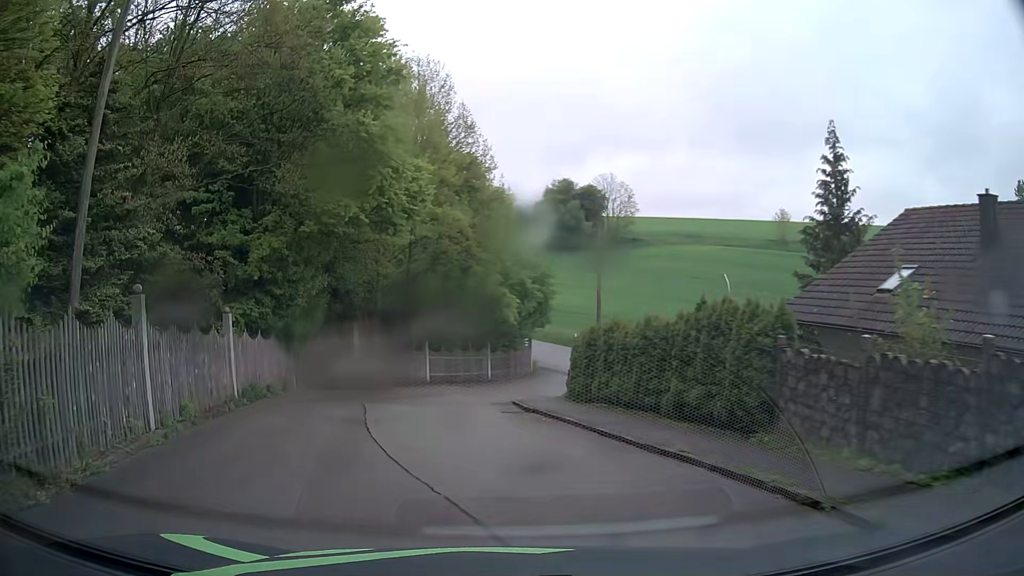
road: residential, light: Day
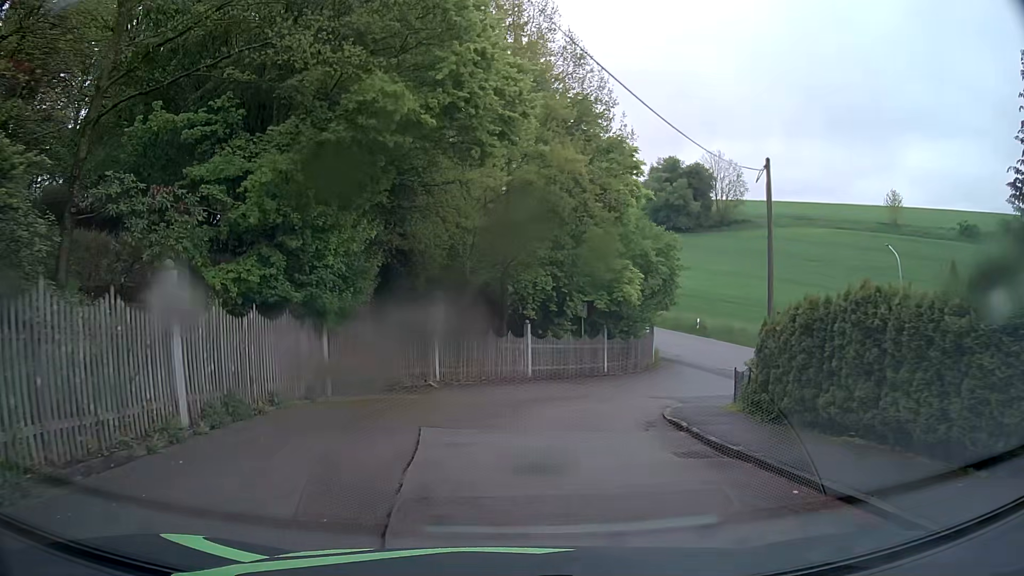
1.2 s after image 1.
(-0.8, +7.6) m; -9°
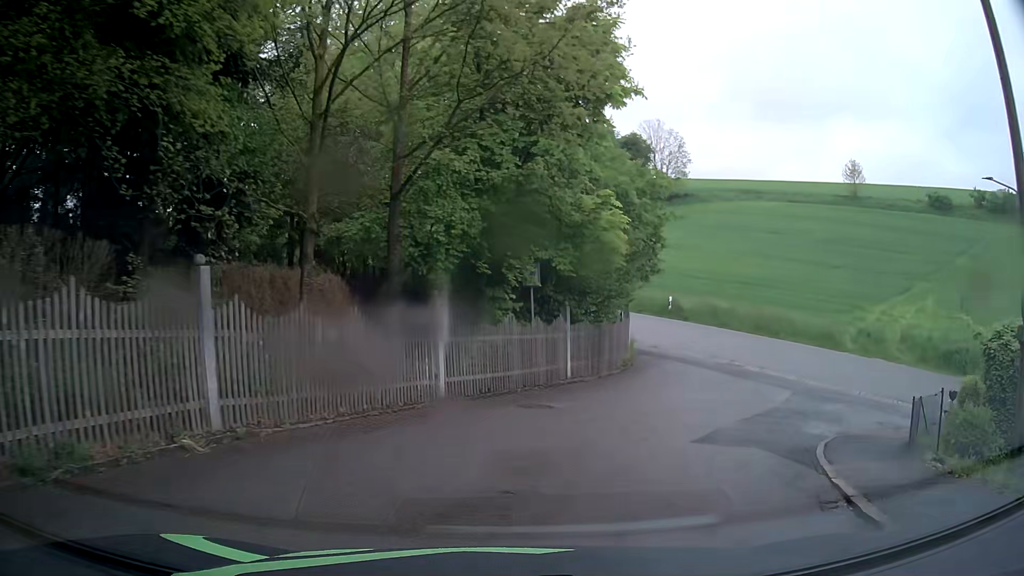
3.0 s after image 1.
(+0.4, +12.1) m; +7°
